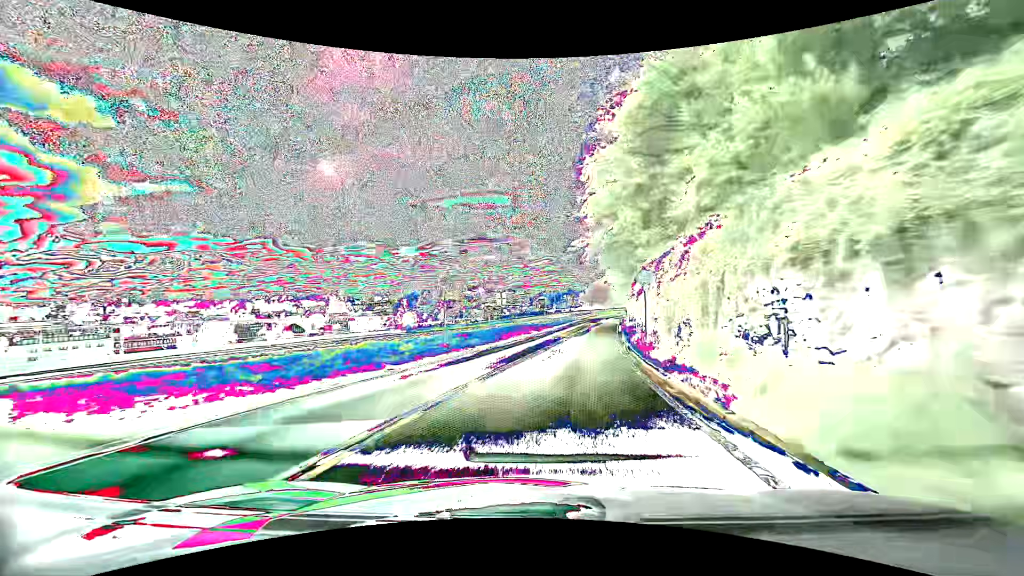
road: primary_link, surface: asphalt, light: Day
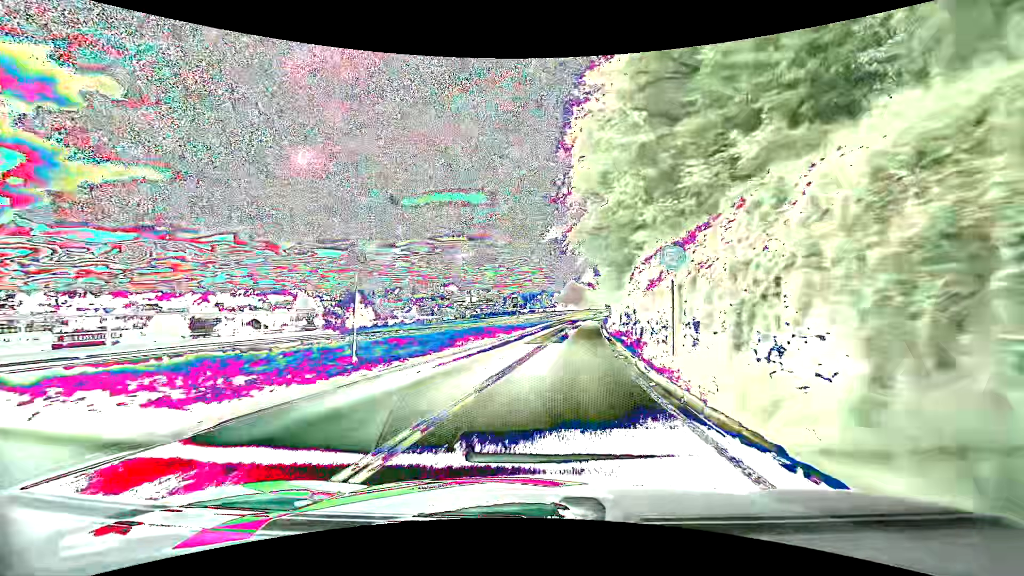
(+0.3, +7.6) m; +4°
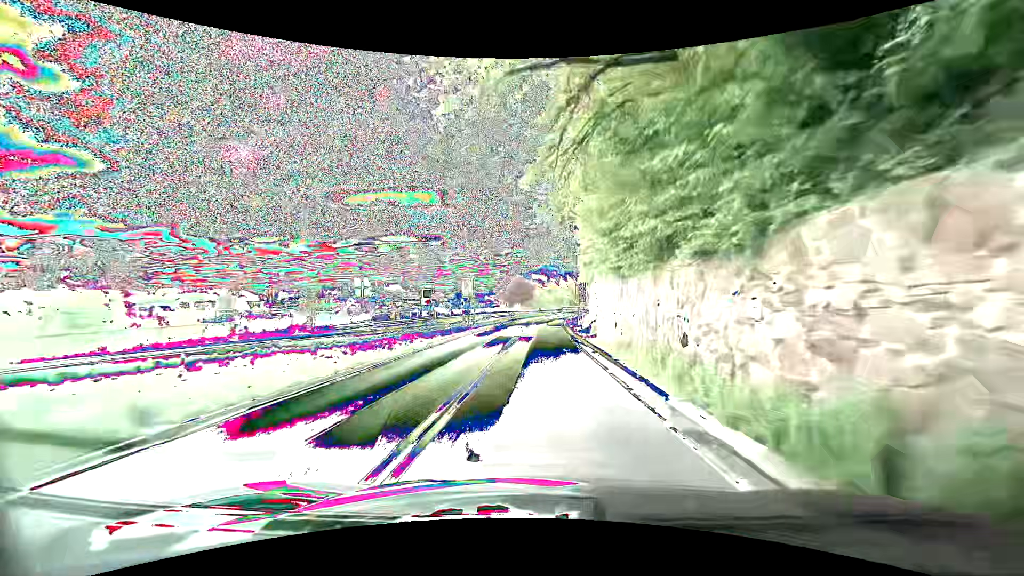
(+2.3, +30.8) m; +7°
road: primary
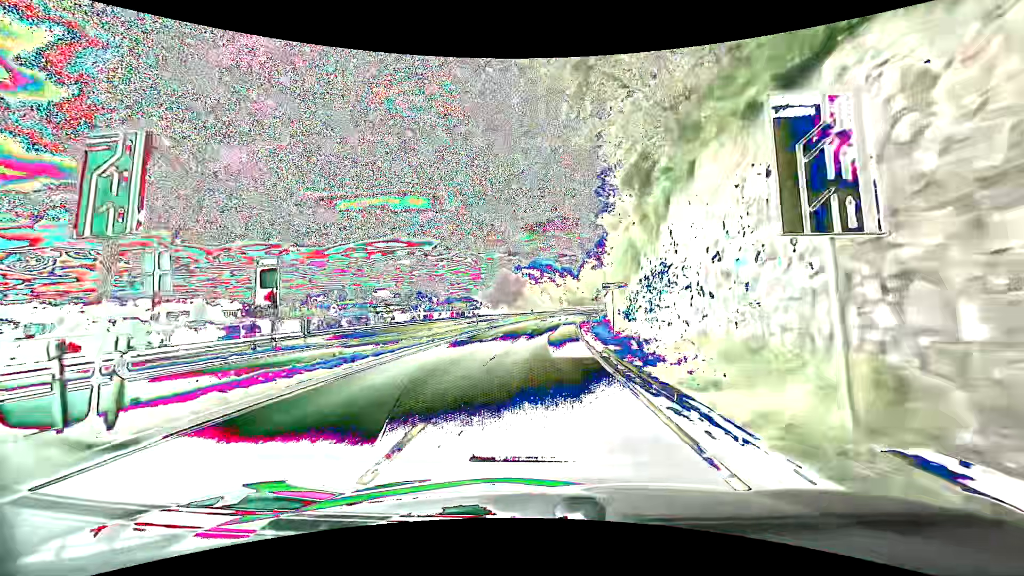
(+0.1, +30.9) m; +1°
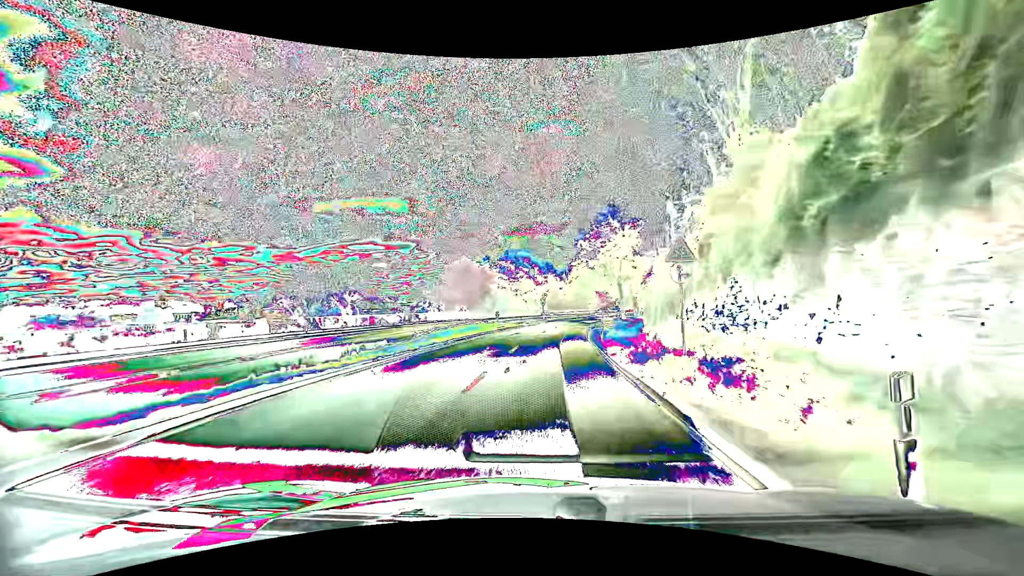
(+0.6, +30.9) m; +3°
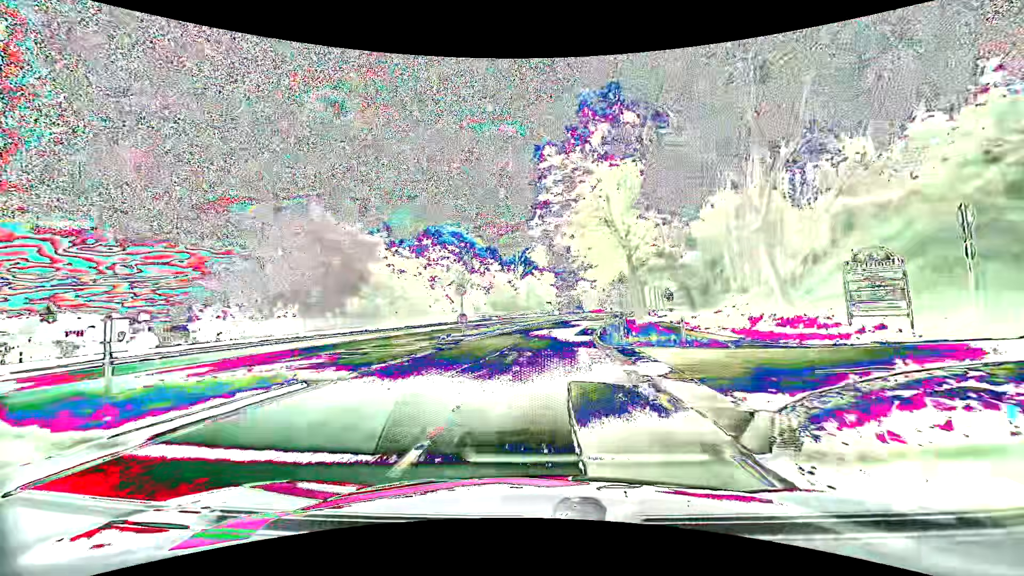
(+1.2, +40.2) m; +5°
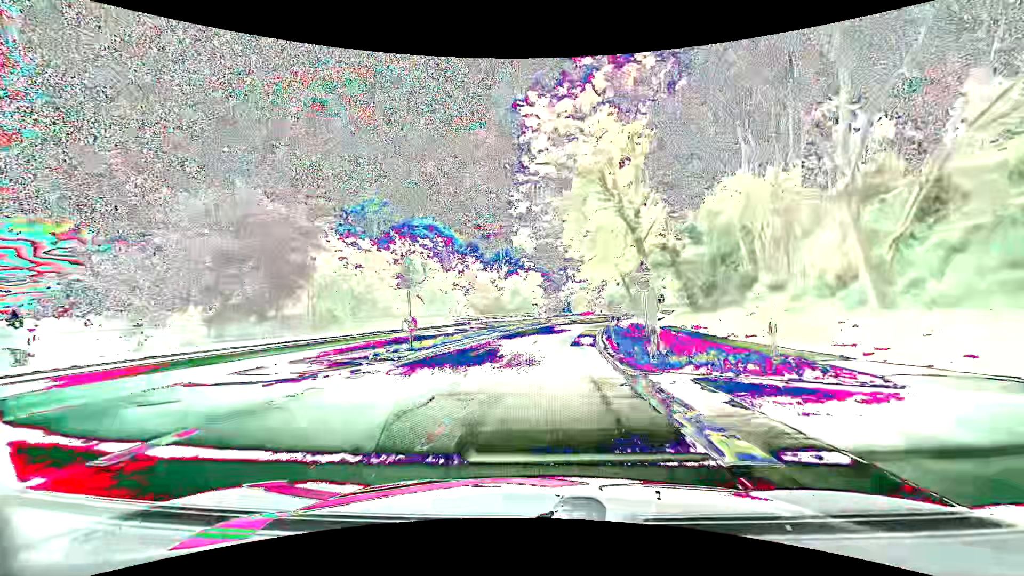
(+0.1, +8.3) m; +2°
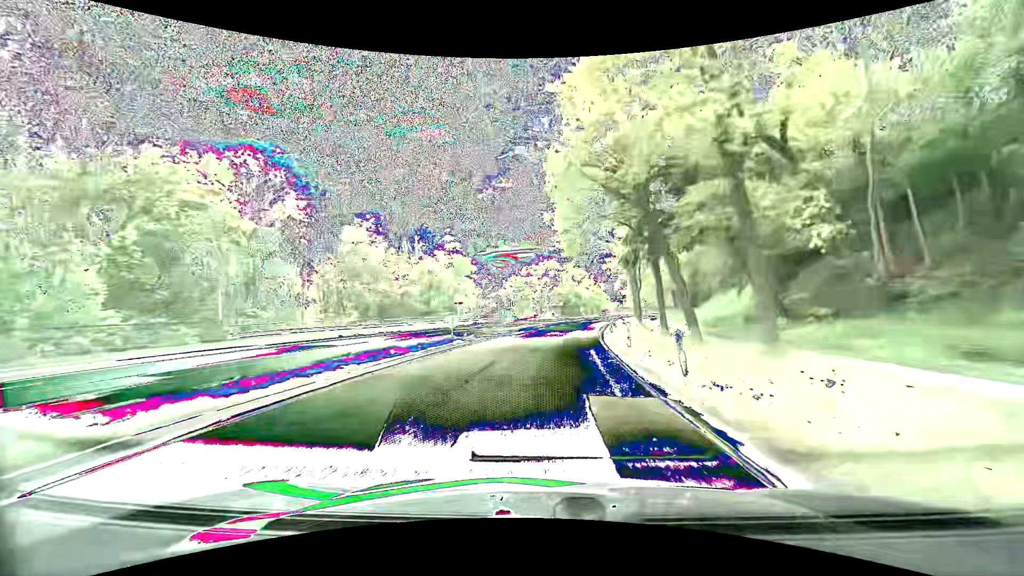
(+1.8, +33.2) m; +7°
(0, +10) (0, +20) (+1, +30) (+2, +40) (+3, +50) (+5, +60) (+7, +70) (+9, +79) (+12, +89) (+15, +98) m
